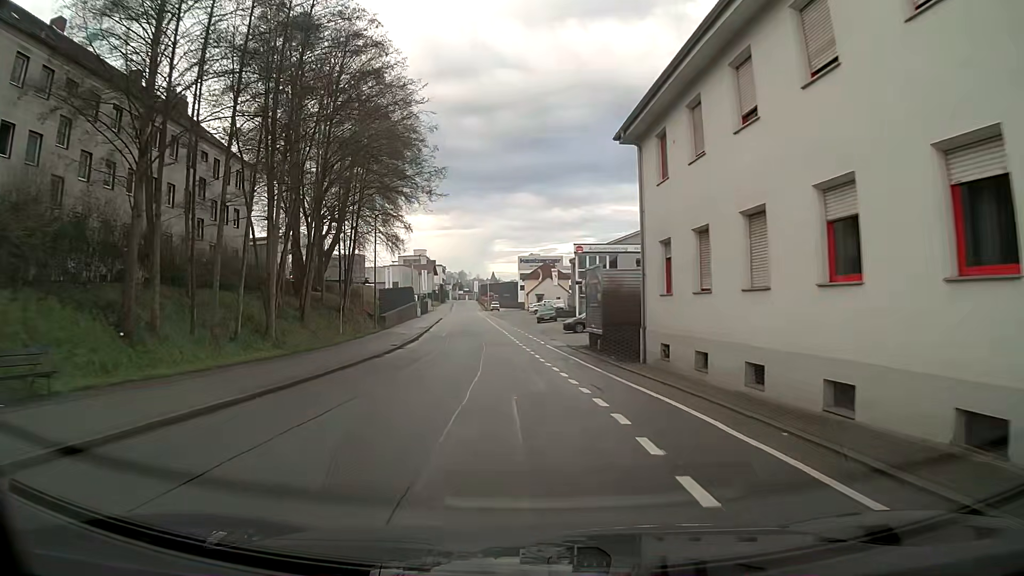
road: residential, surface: asphalt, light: Day
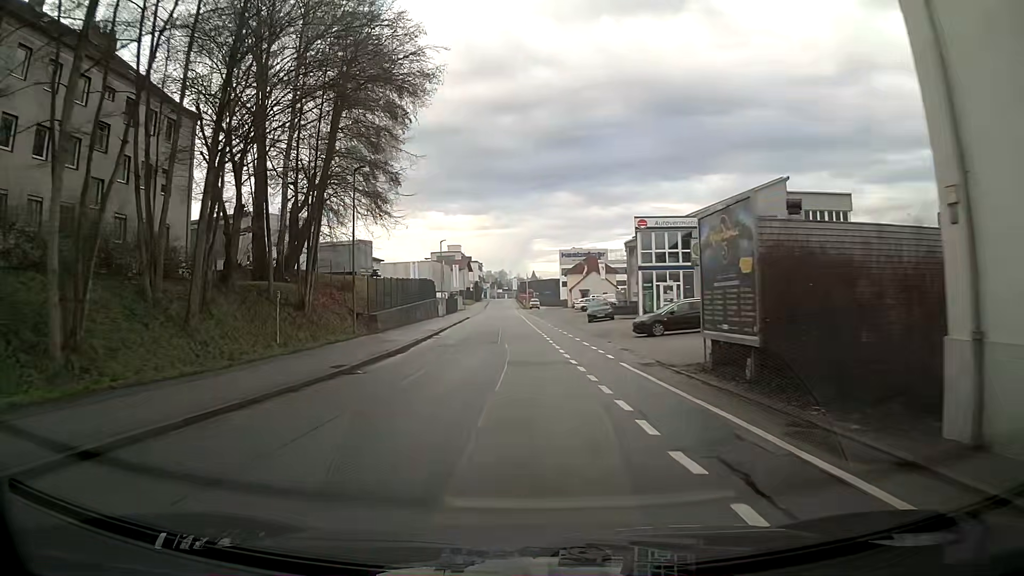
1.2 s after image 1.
(-0.5, +15.1) m; -3°
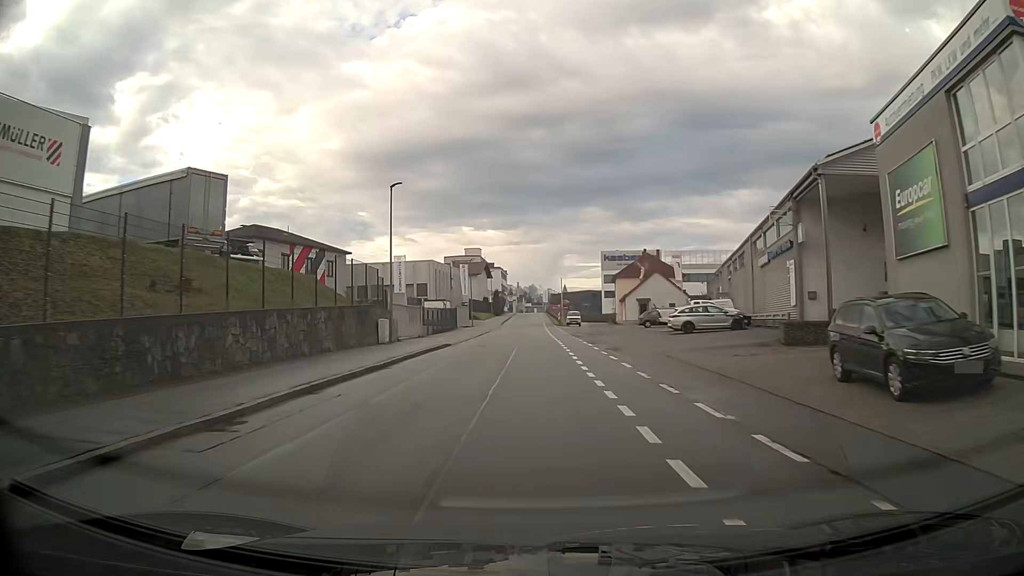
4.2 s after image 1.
(-1.0, +37.6) m; -2°
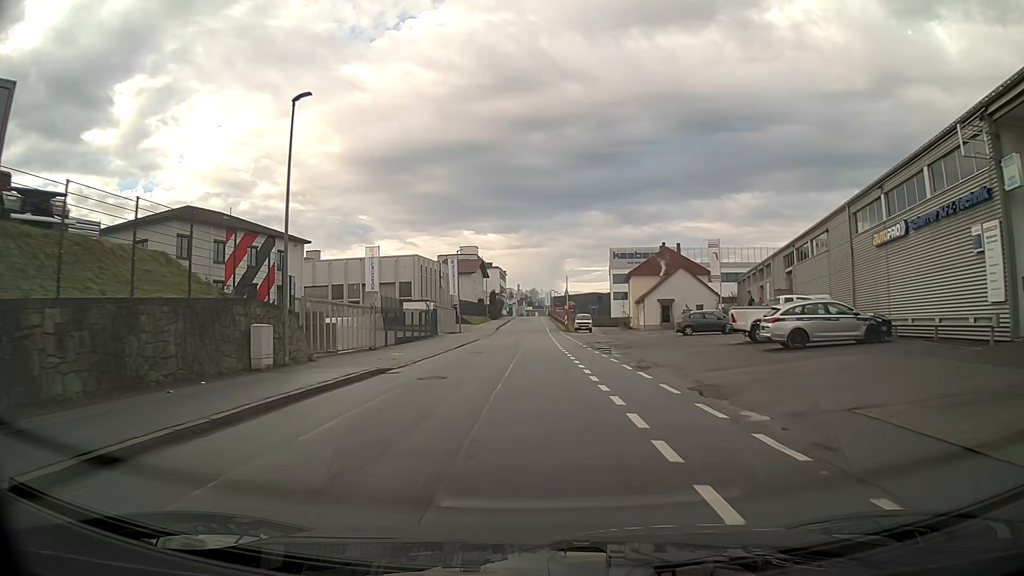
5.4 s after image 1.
(0.0, +14.9) m; 0°
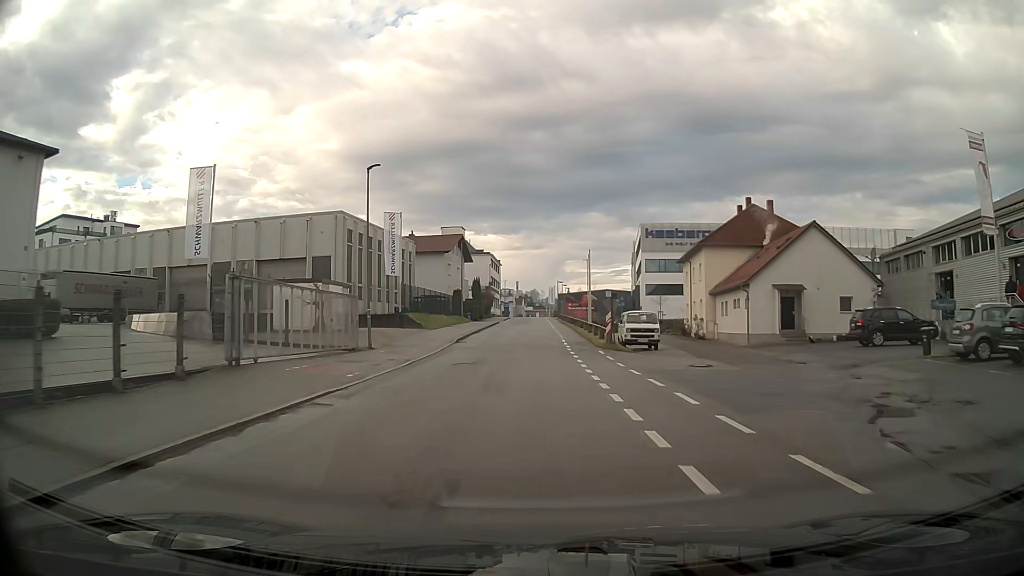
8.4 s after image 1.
(0.0, +37.6) m; 0°
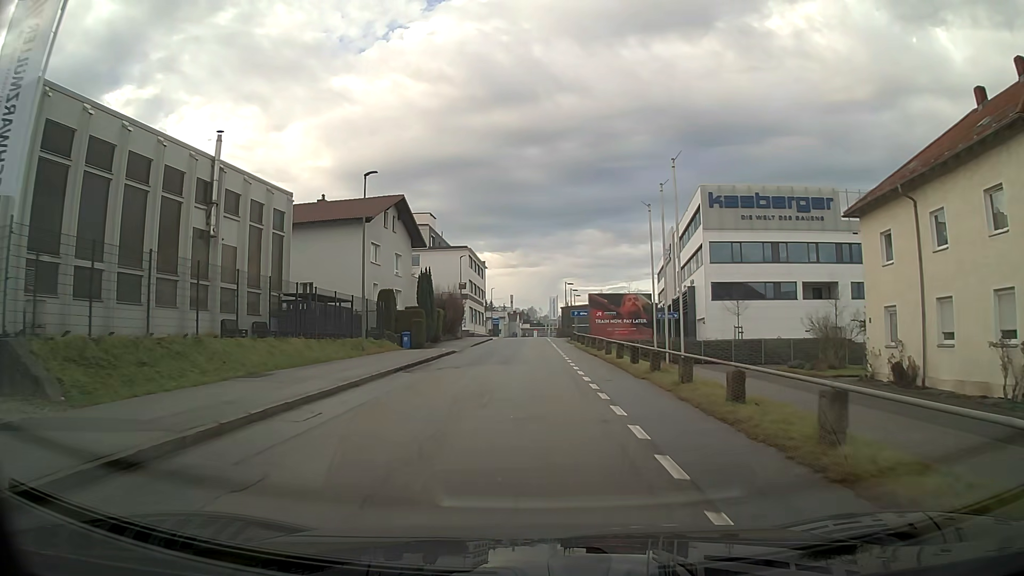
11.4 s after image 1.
(+0.1, +37.8) m; 0°
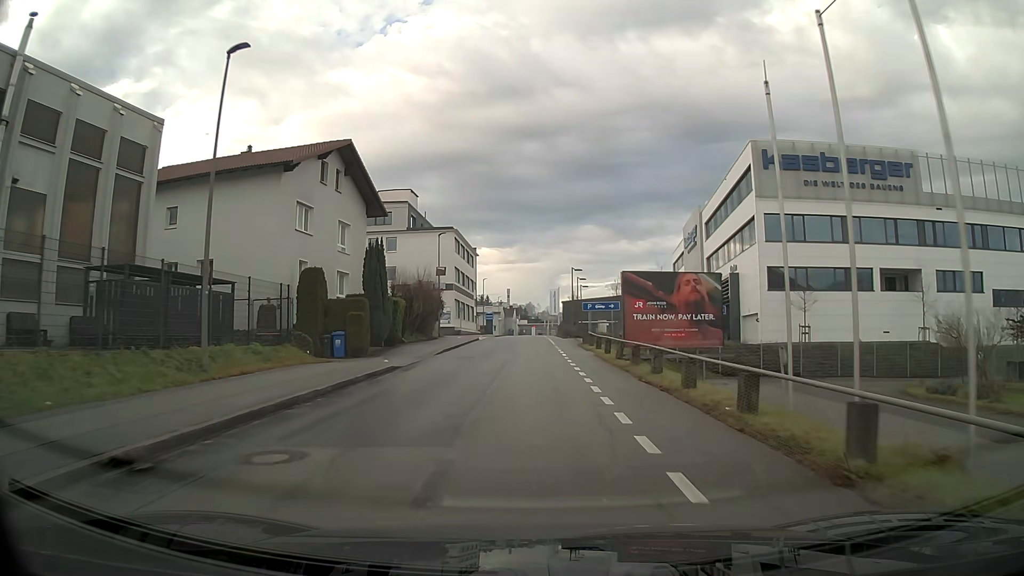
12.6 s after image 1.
(0.0, +14.9) m; +1°
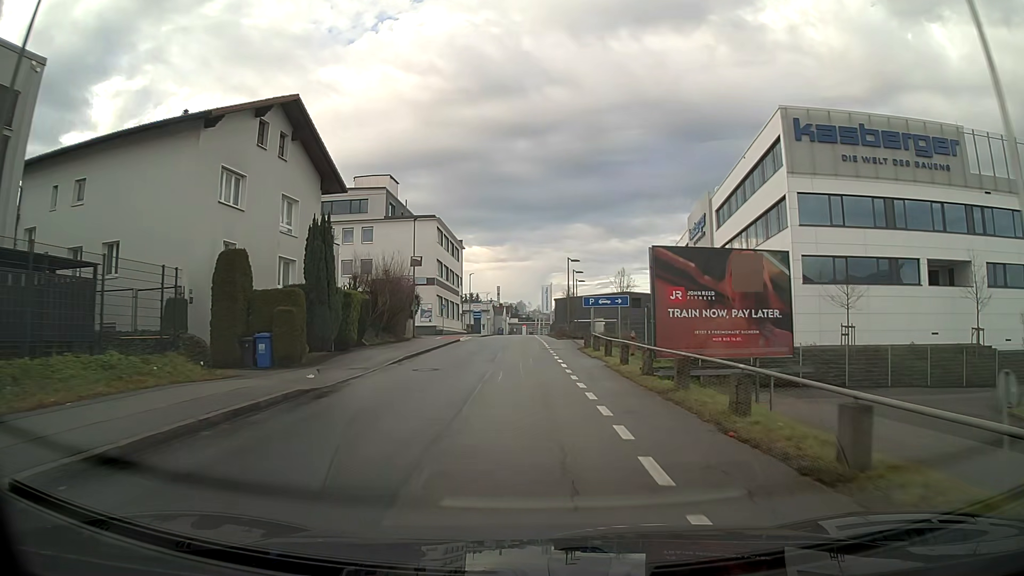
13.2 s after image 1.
(0.0, +7.5) m; +1°
(0, +10) (0, +20) (0, +30) (0, +40) (0, +50) (0, +60) (0, +70) (-1, +80) (-1, +90) (-1, +100) m
